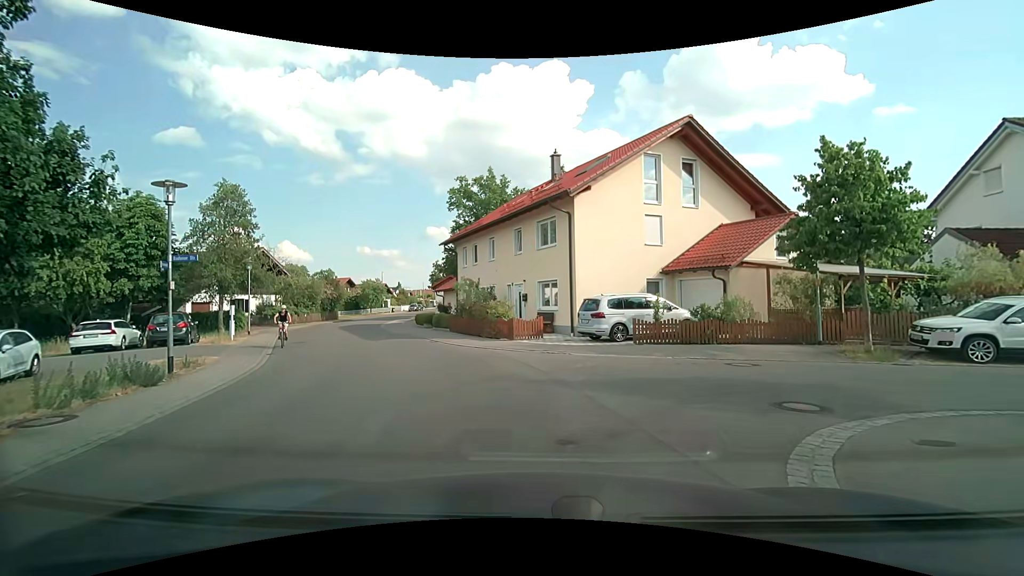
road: residential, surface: asphalt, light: Day
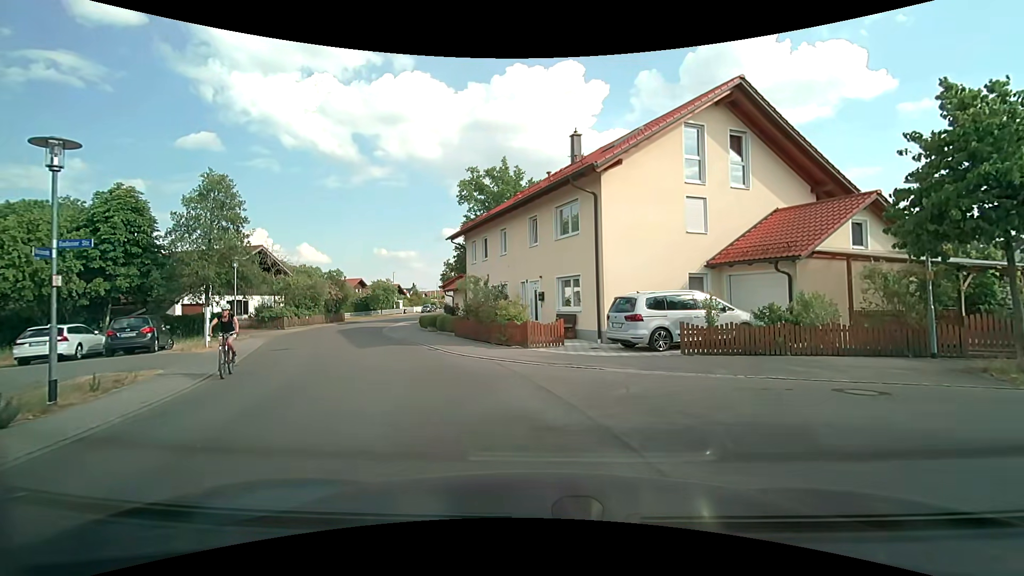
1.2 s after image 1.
(-0.1, +3.6) m; -2°
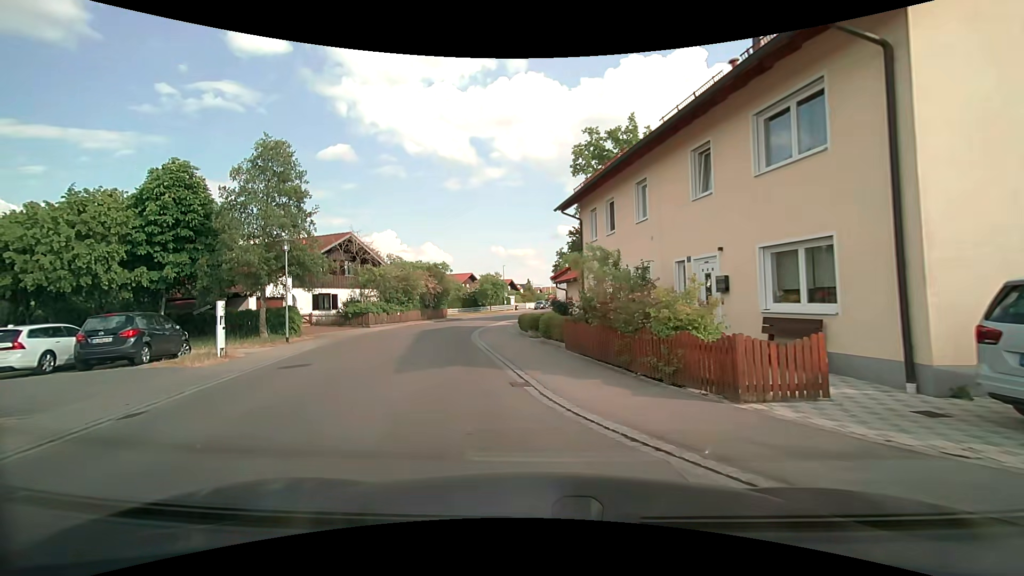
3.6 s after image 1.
(-0.8, +9.0) m; -12°
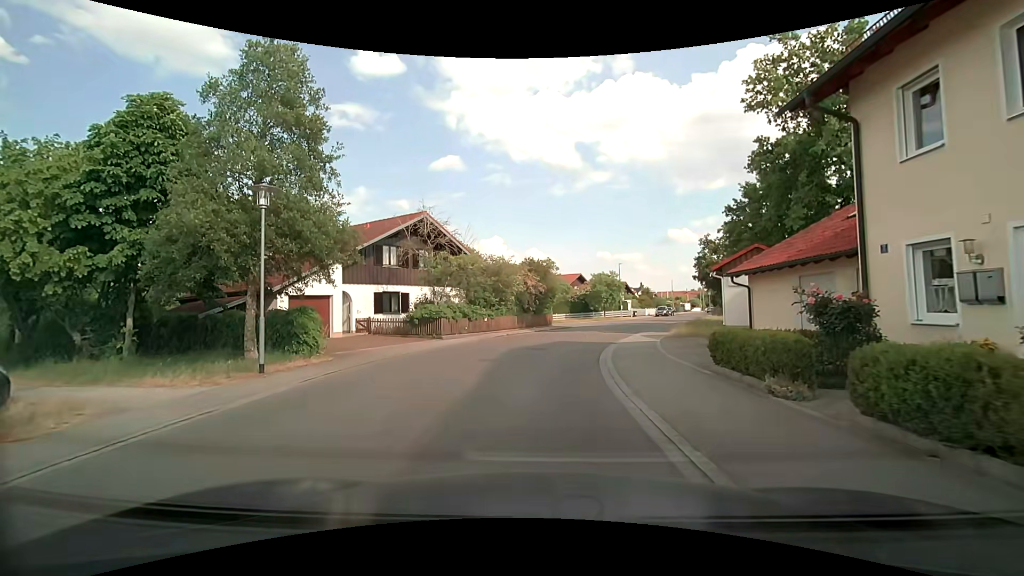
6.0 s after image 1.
(-1.7, +11.5) m; -12°
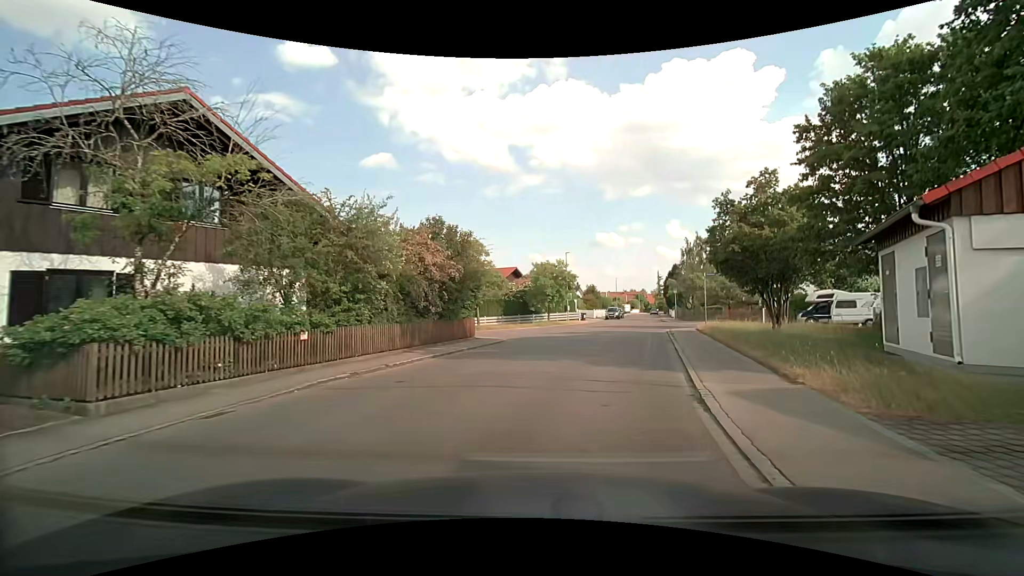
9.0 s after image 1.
(+0.4, +16.6) m; +7°
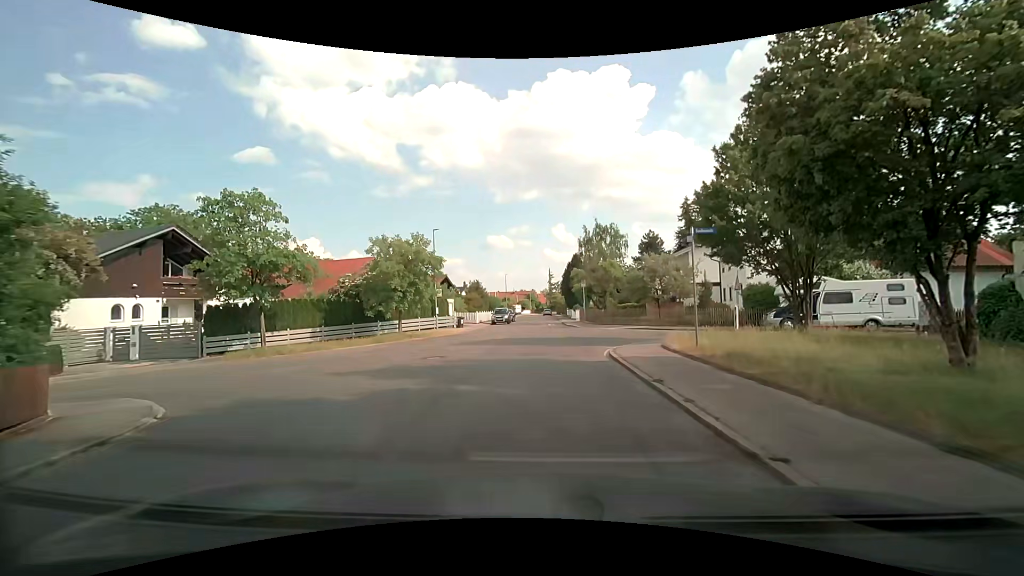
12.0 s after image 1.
(+2.1, +17.1) m; +12°
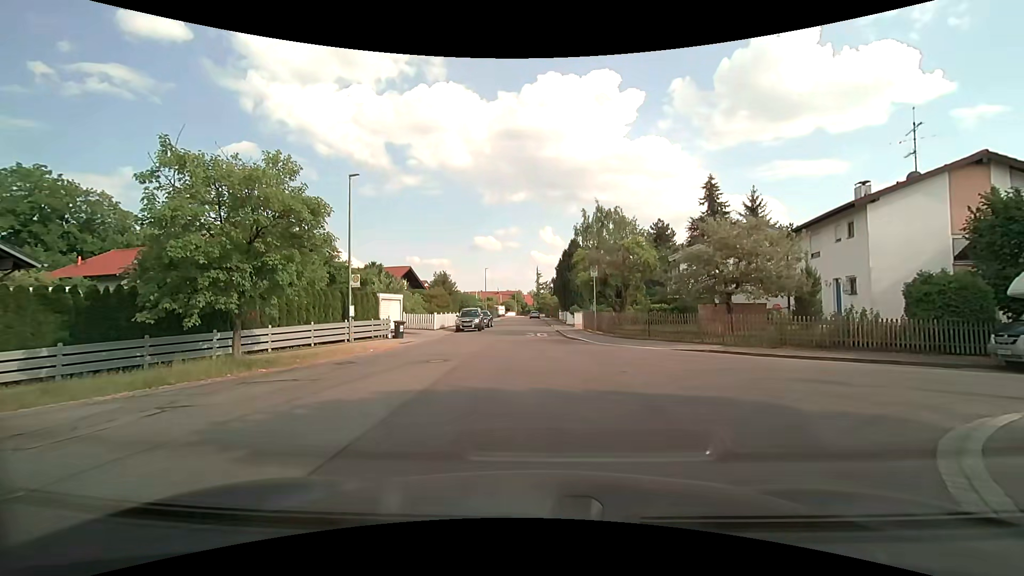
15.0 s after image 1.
(+0.1, +14.8) m; +2°
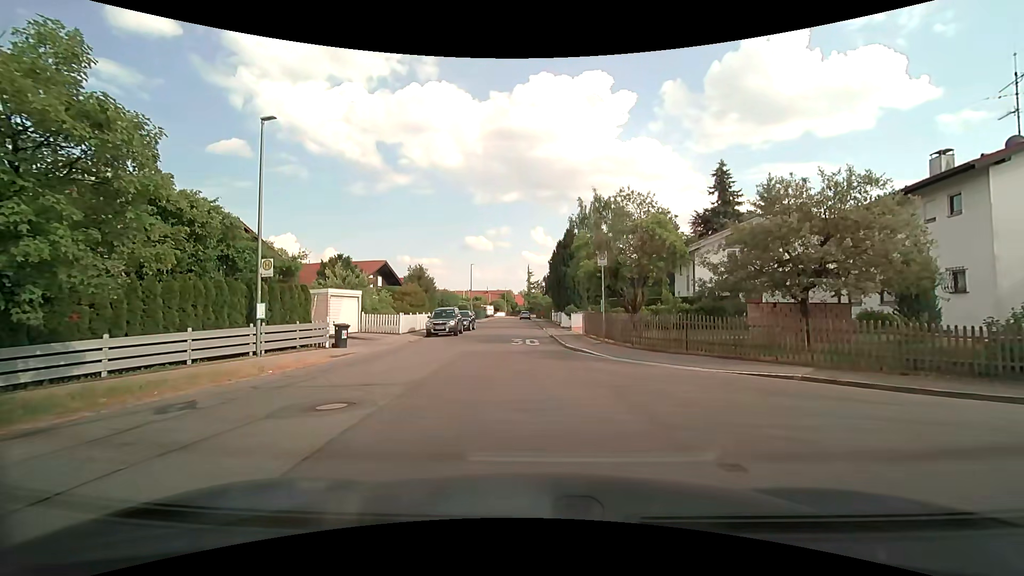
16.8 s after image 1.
(0.0, +6.5) m; 0°
(0, +10) (0, +20) (-1, +30) (-1, +40) (-1, +50) (-1, +60) (-2, +70) (-3, +80) (-4, +90) (-4, +100) m
